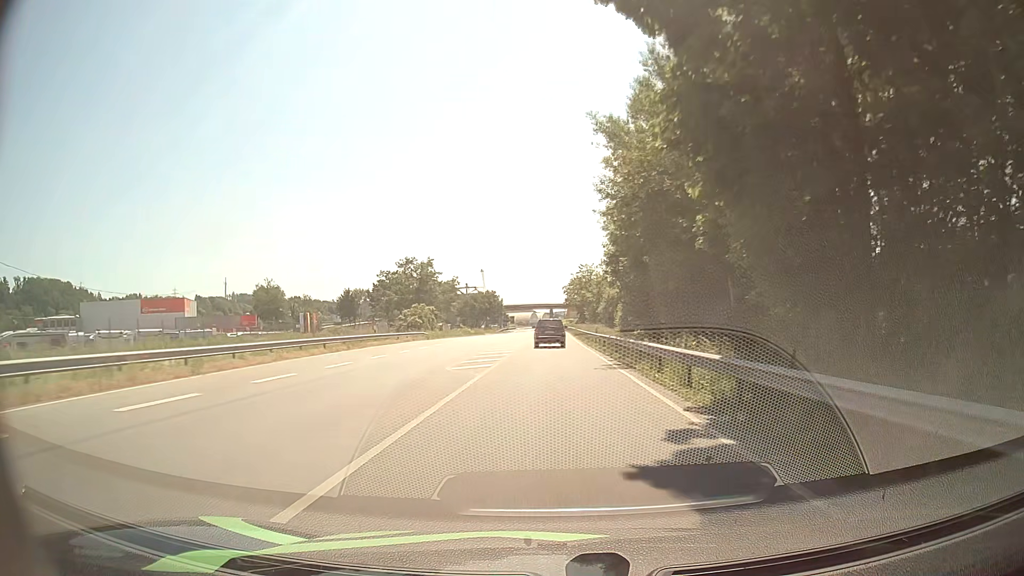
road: primary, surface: asphalt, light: Day
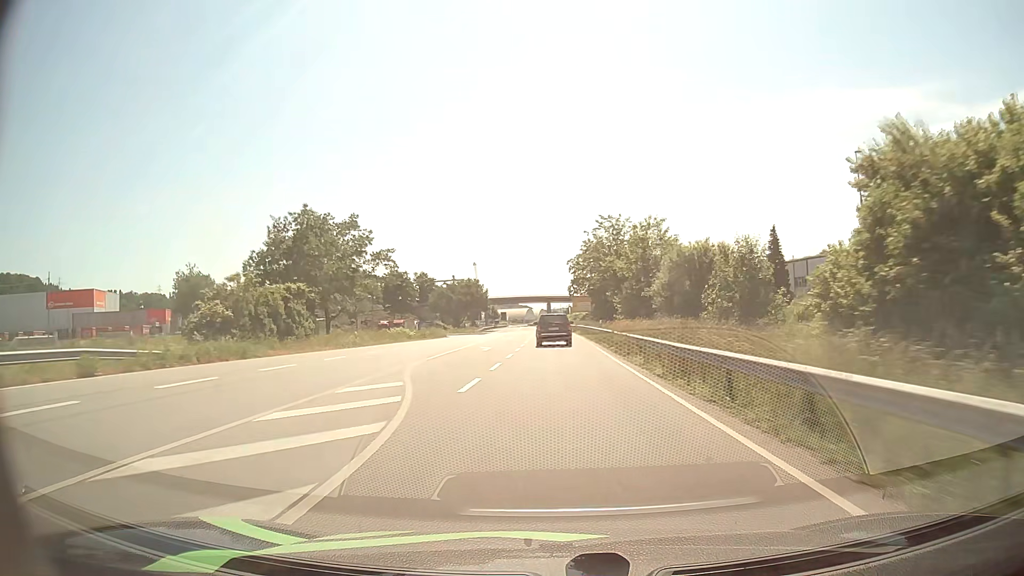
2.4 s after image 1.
(+0.1, +50.8) m; 0°
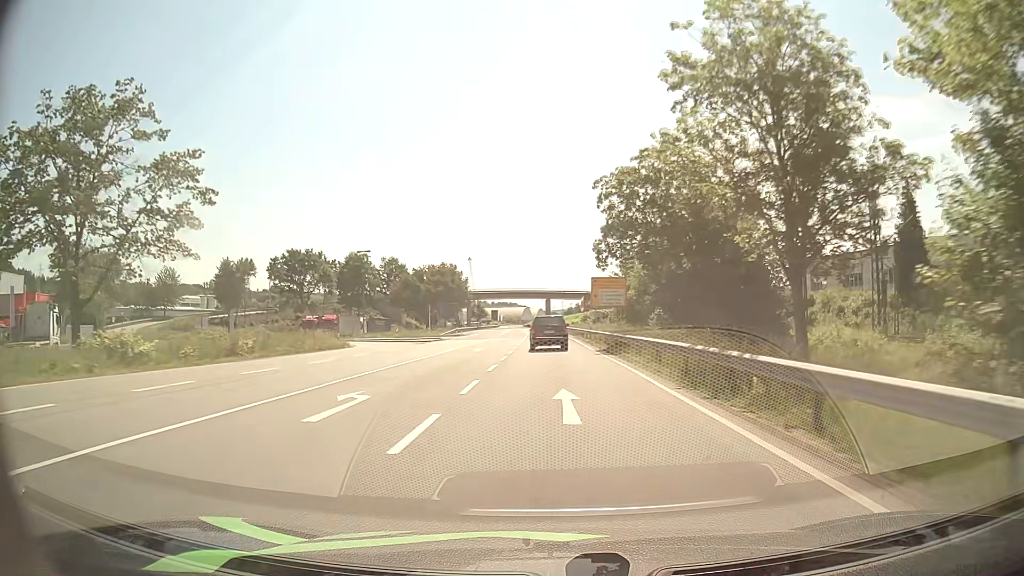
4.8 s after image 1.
(-0.1, +48.0) m; 0°
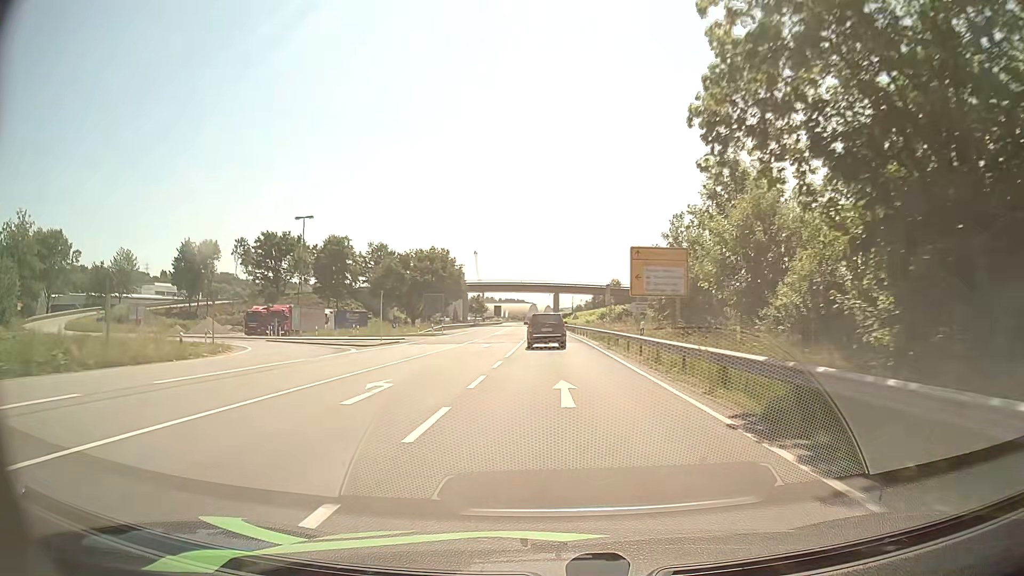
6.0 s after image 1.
(-0.1, +23.1) m; -1°
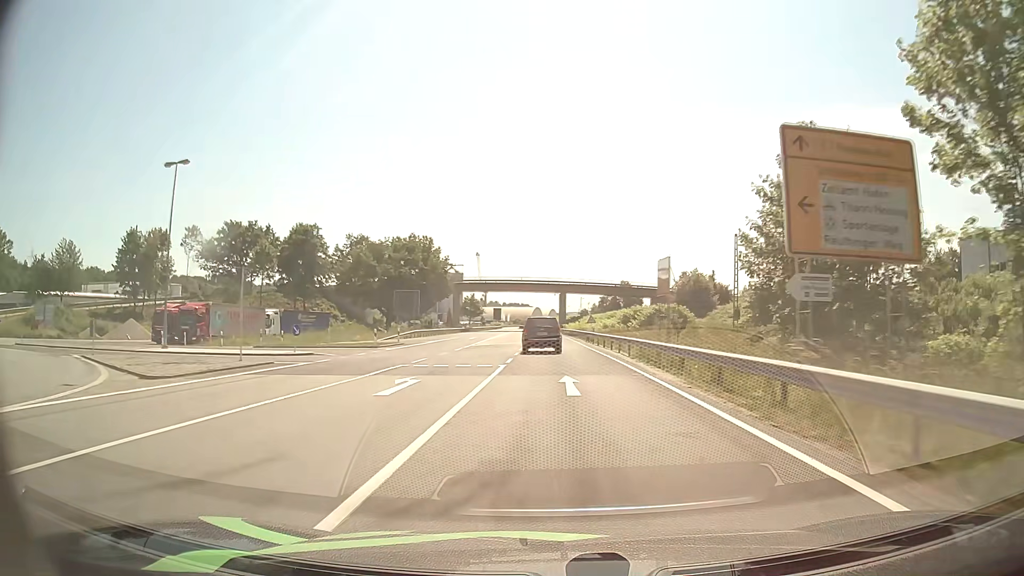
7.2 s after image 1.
(-0.1, +23.1) m; 0°
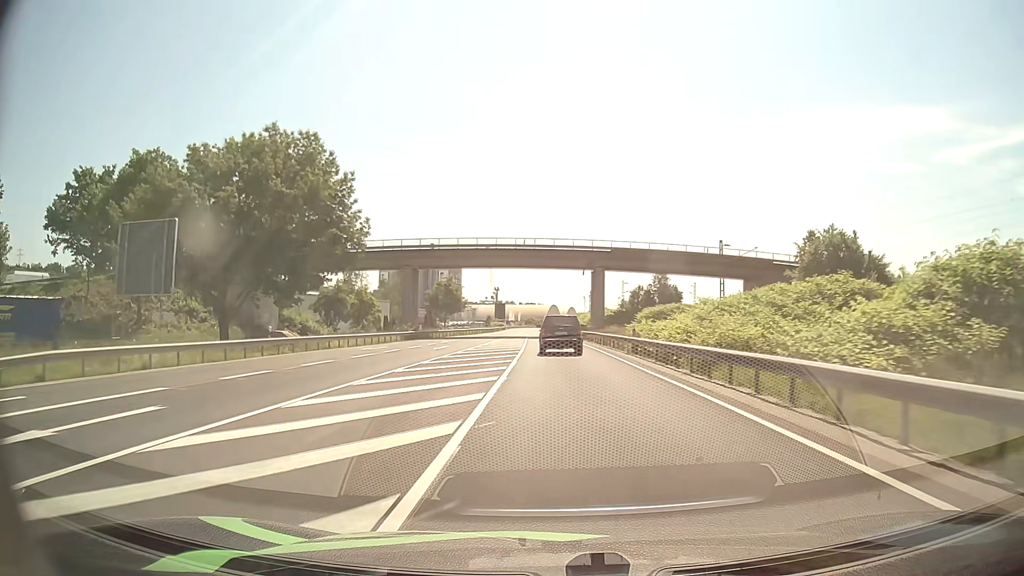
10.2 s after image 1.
(-0.9, +58.7) m; -1°
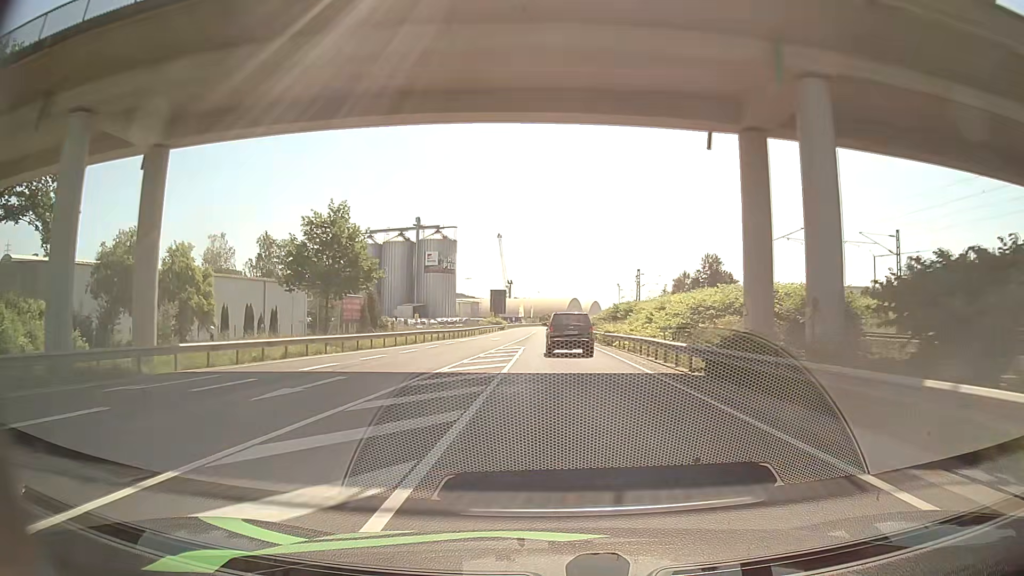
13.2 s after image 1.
(-0.7, +58.0) m; -1°
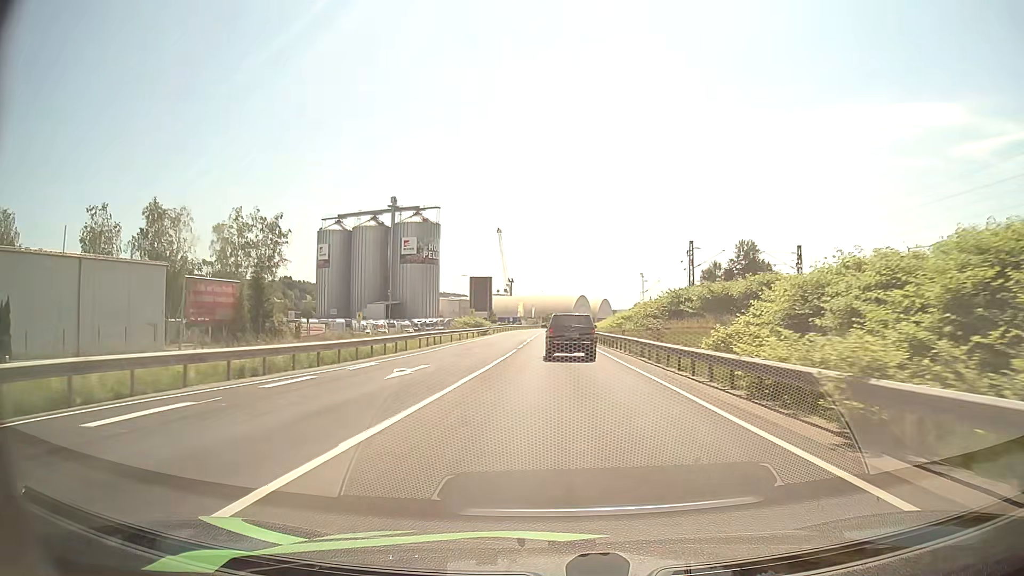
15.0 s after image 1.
(-0.2, +34.9) m; 0°
(0, +10) (0, +20) (0, +30) (0, +40) (0, +50) (0, +60) (0, +70) (0, +80) (0, +90) (0, +100) m
